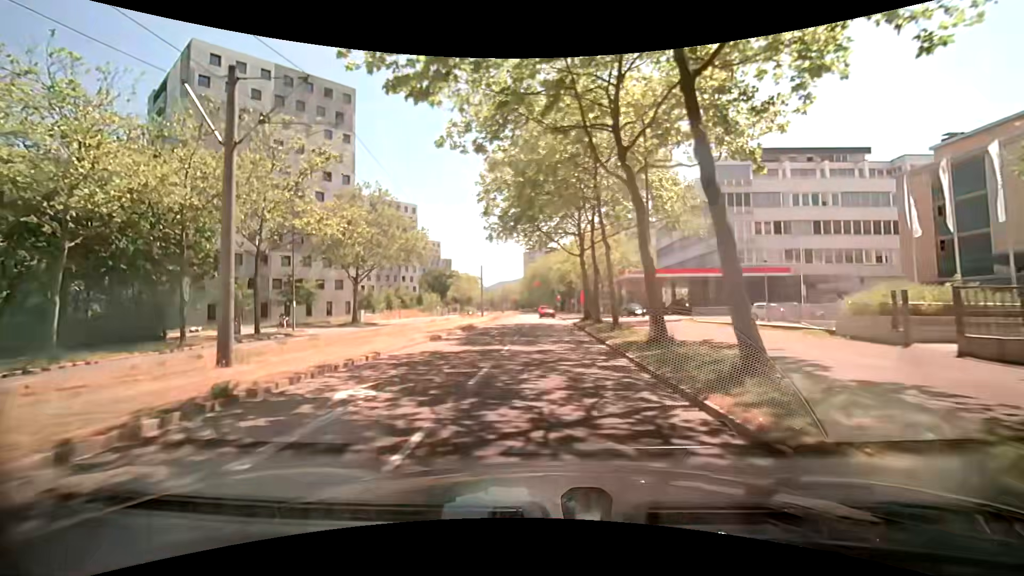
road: tertiary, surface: asphalt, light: Day
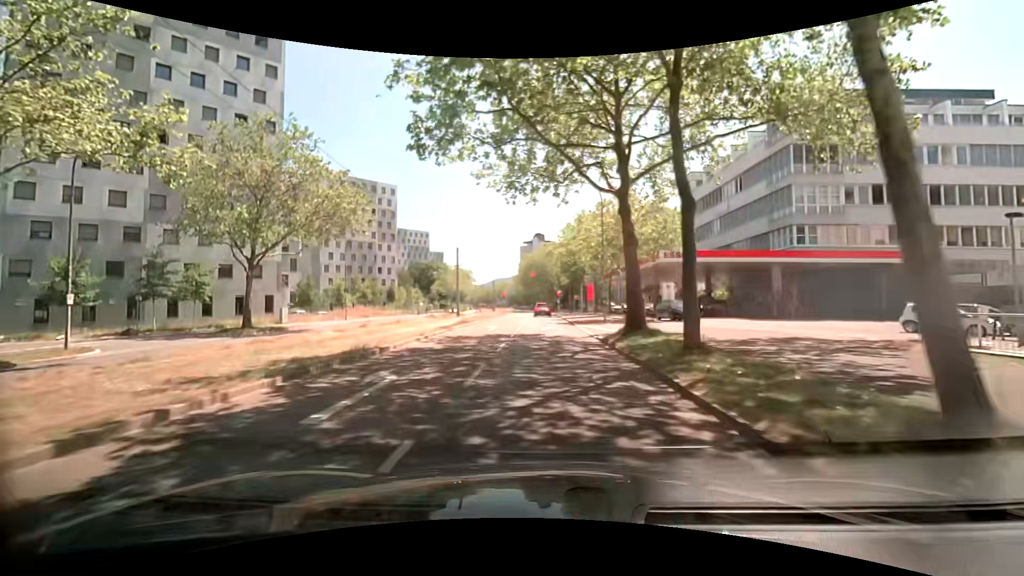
(+0.1, +18.6) m; +1°
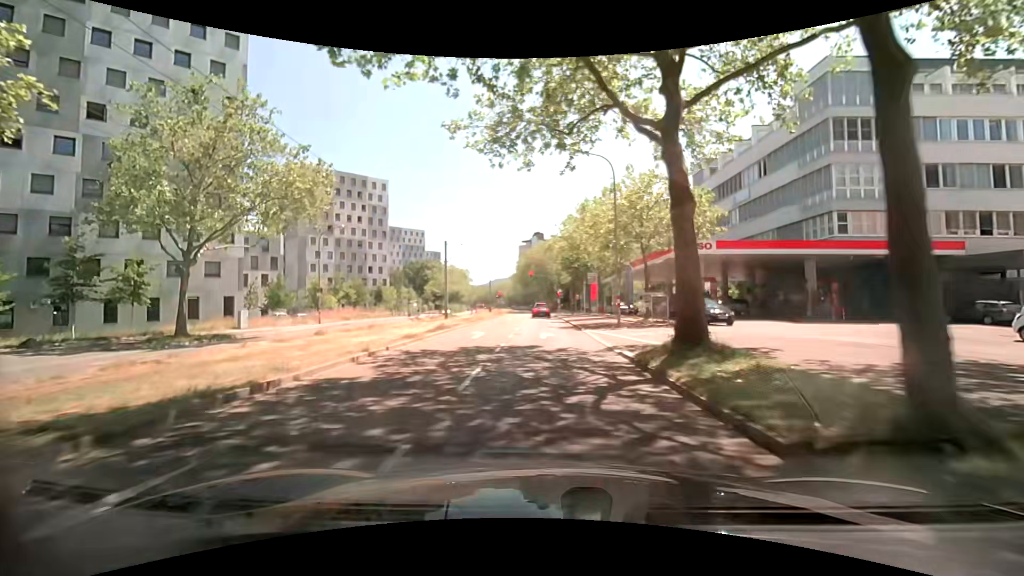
(0.0, +6.0) m; 0°
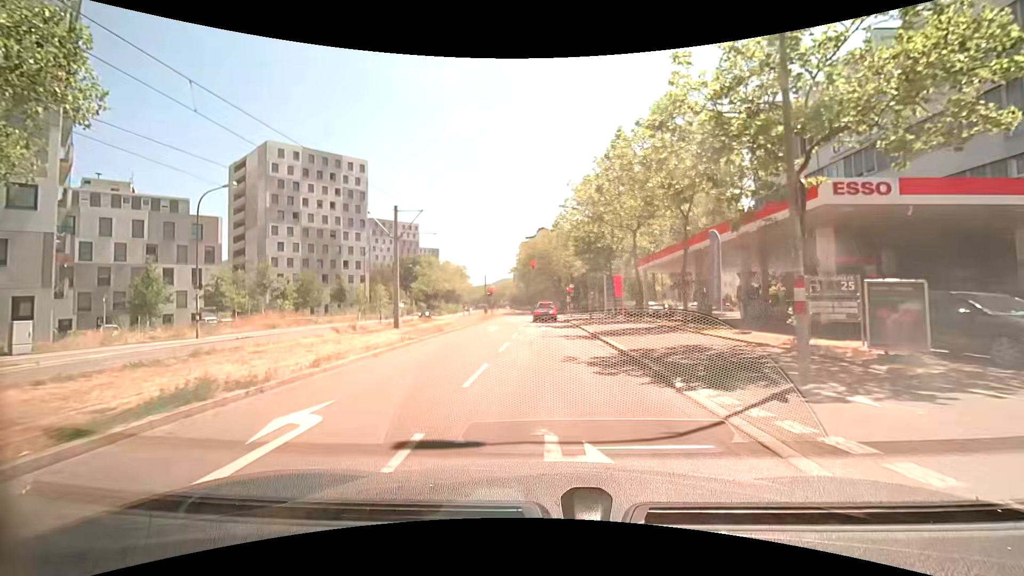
(-0.1, +17.3) m; -1°
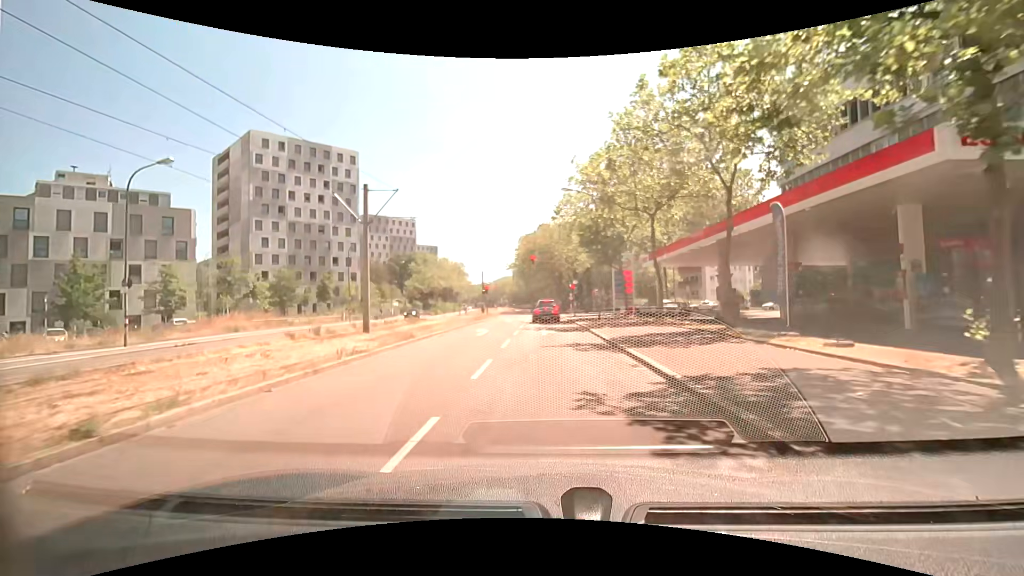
(0.0, +5.2) m; 0°
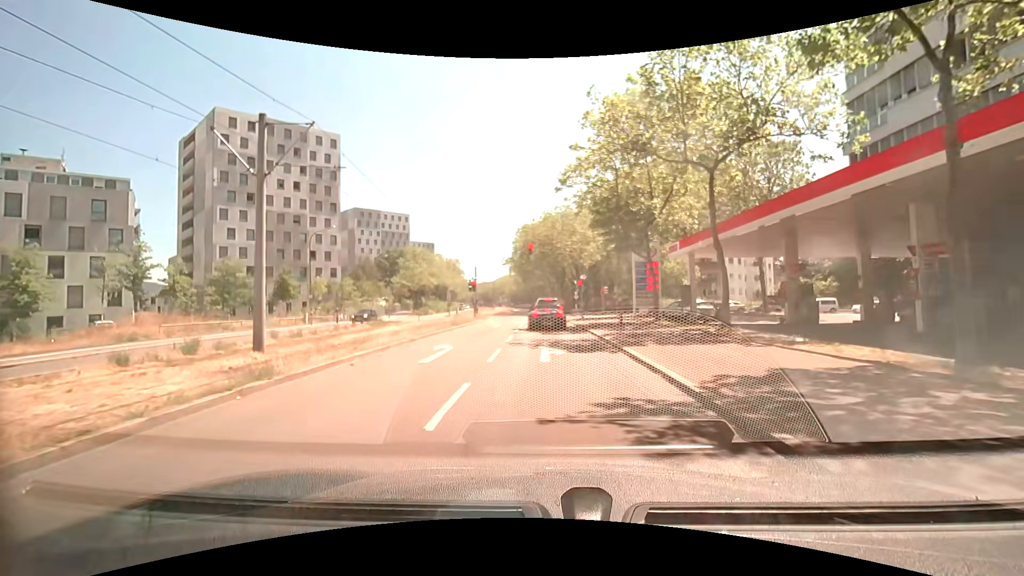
(+0.1, +9.3) m; +1°
(0, +10) (0, +20) (0, +30) (0, +40) (-1, +50) (-1, +60) (-1, +70) (-2, +80) (-2, +90) (-3, +100) m
